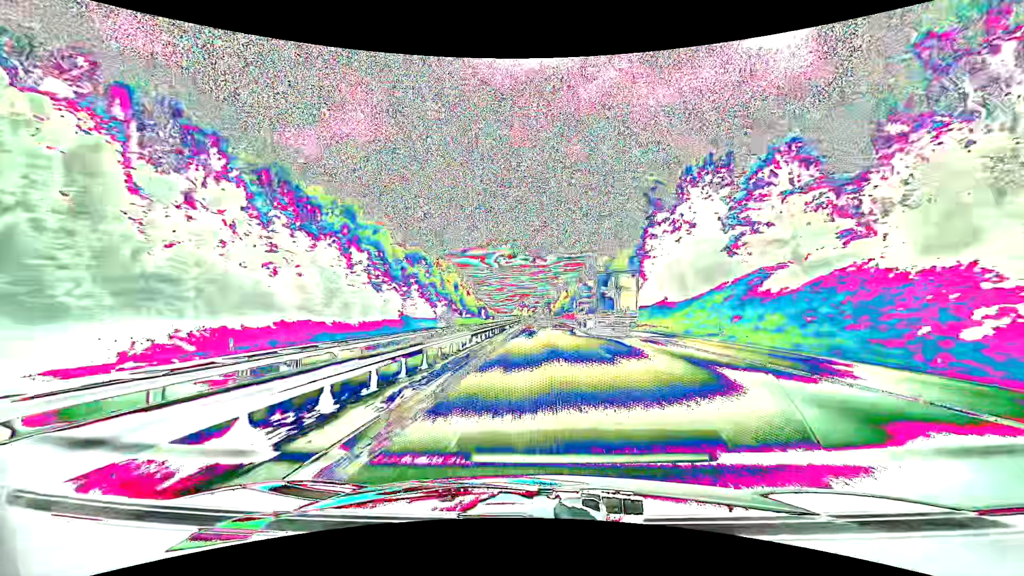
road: motorway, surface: asphalt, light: Day
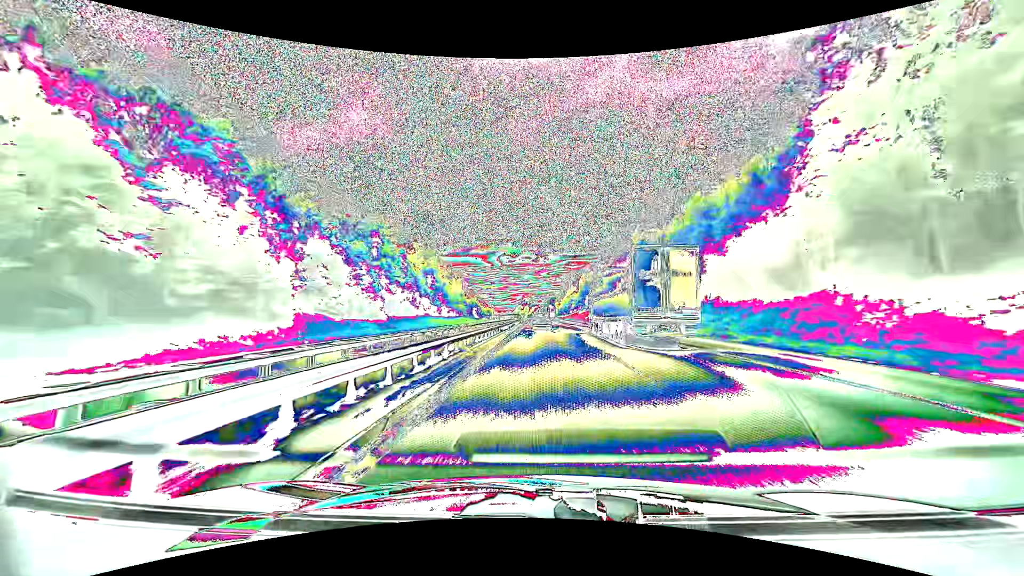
(-0.2, +41.4) m; 0°
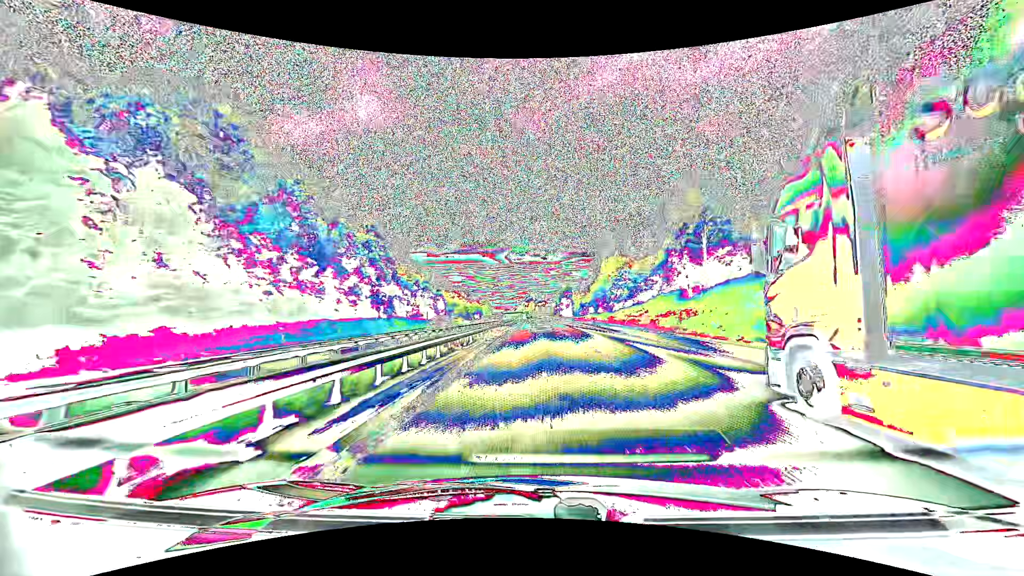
(-0.6, +102.3) m; -1°
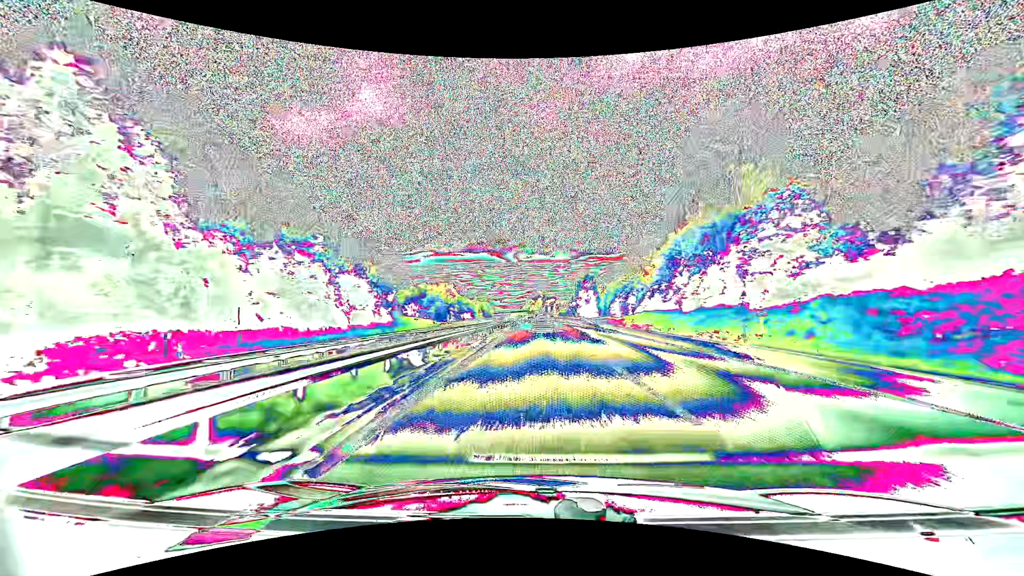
(-0.3, +60.9) m; -1°
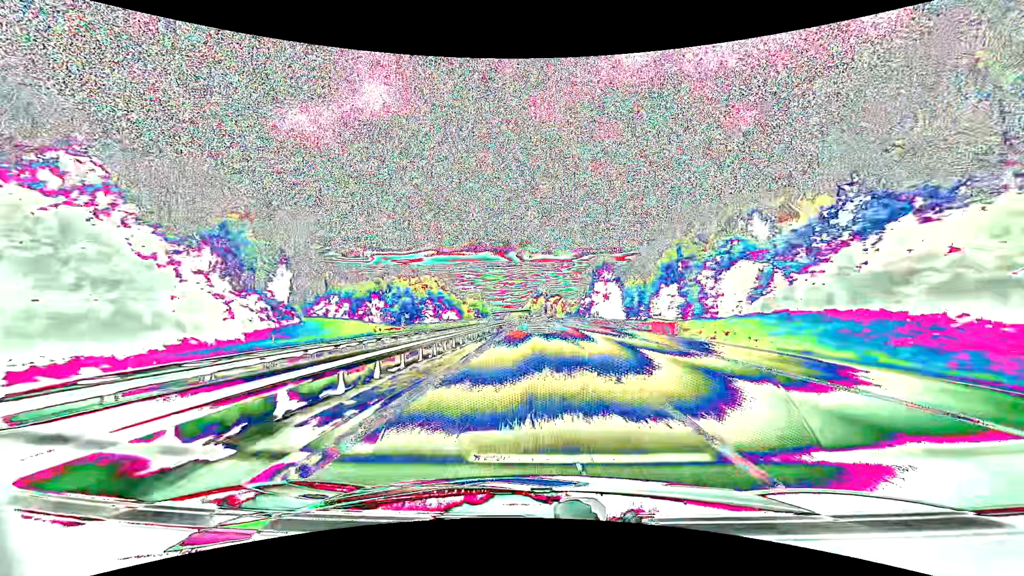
(-0.1, +40.4) m; 0°
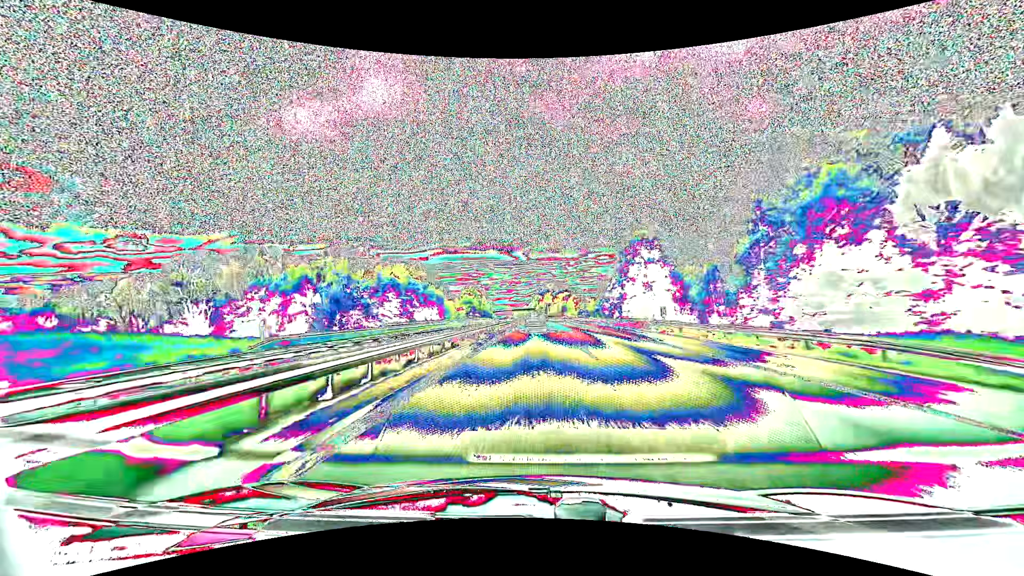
(-0.2, +40.3) m; -1°
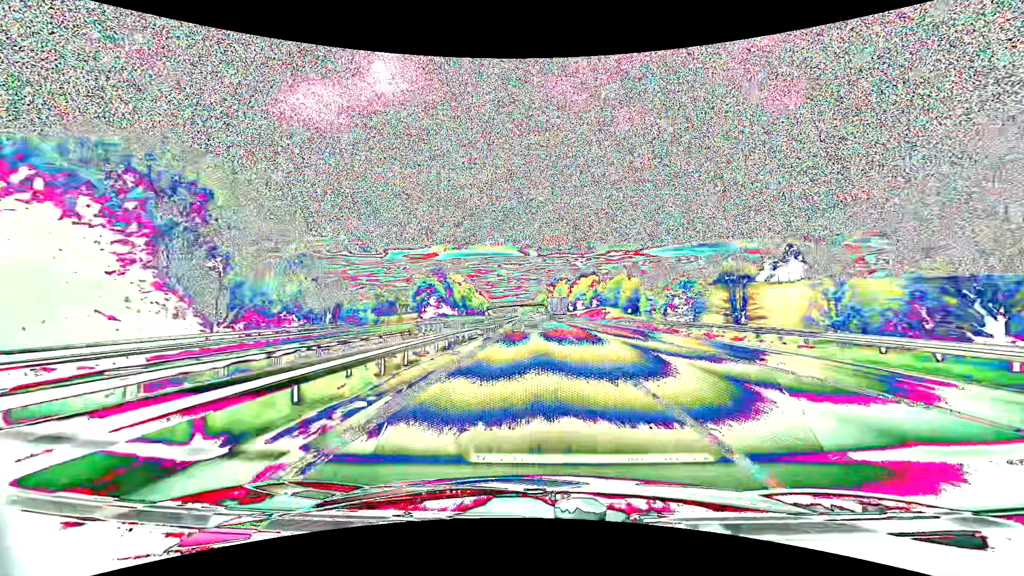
(-1.1, +99.5) m; -1°
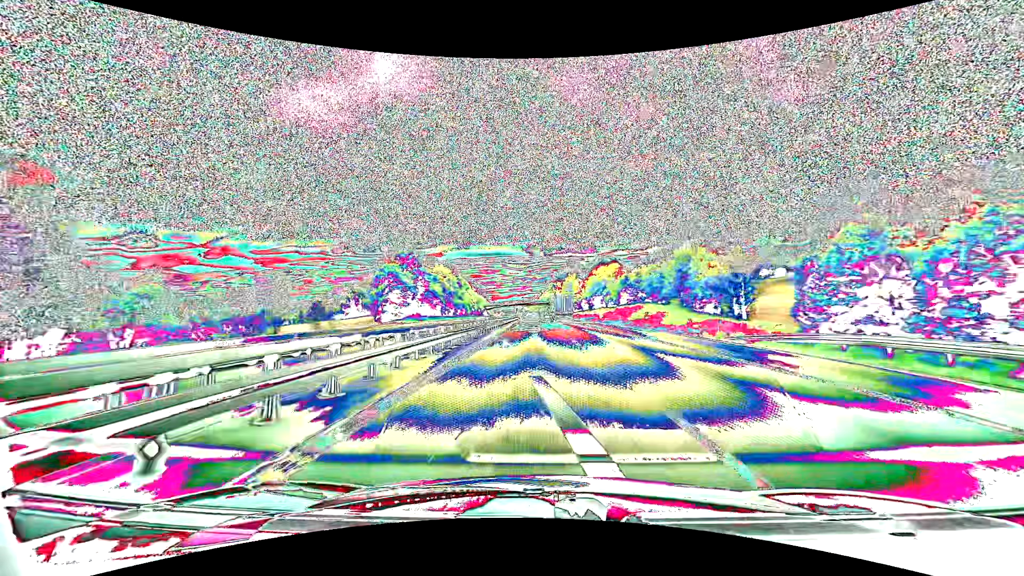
(-0.1, +38.4) m; -1°
(0, +10) (0, +20) (0, +30) (0, +40) (0, +50) (0, +60) (-1, +70) (-1, +80) (-1, +90) (-1, +100) m
